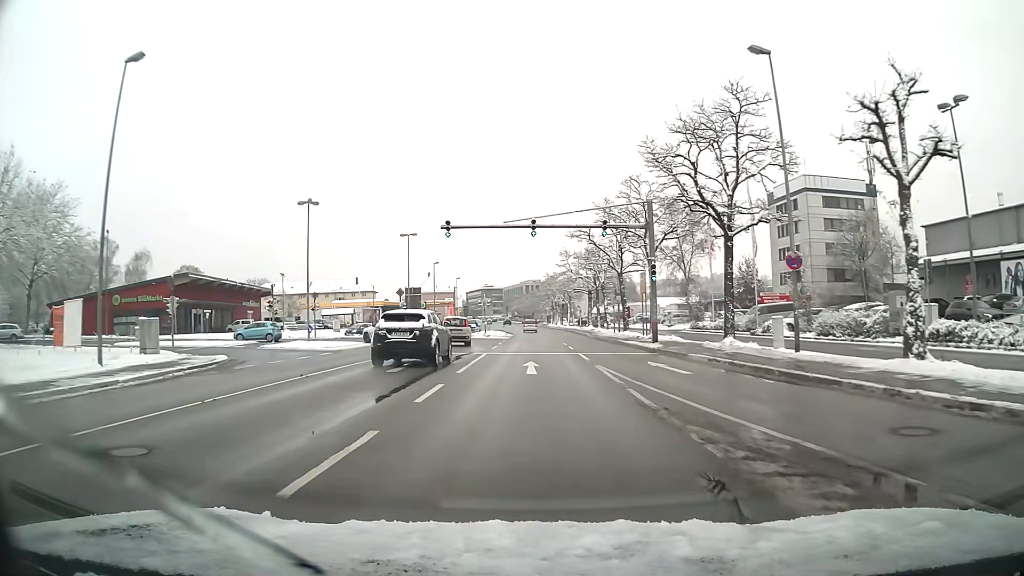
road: primary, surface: asphalt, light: Day
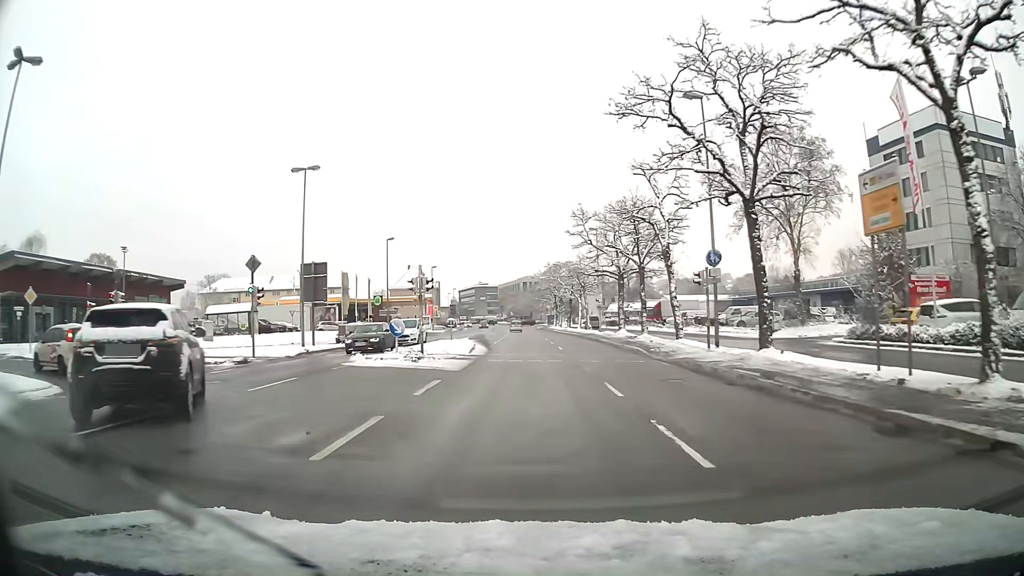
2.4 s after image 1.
(0.0, +31.6) m; 0°
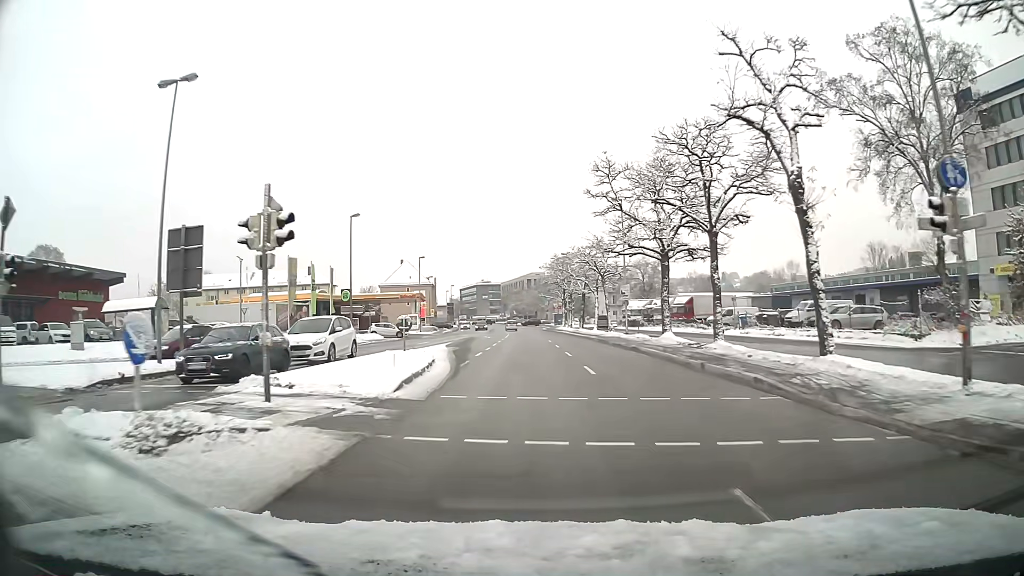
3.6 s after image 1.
(-0.1, +16.0) m; 0°
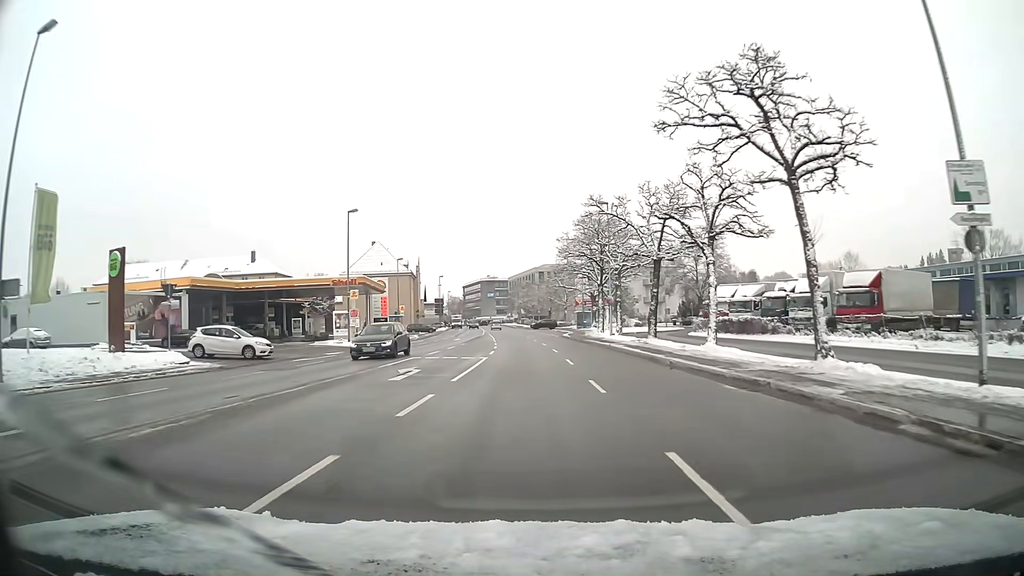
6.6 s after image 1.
(-0.2, +40.3) m; -1°
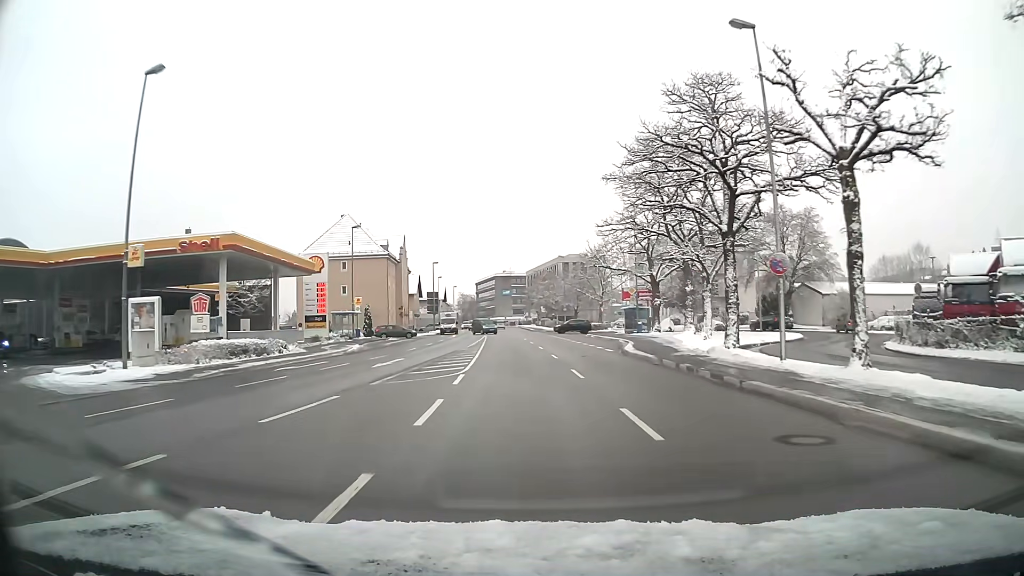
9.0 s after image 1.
(-0.5, +32.4) m; -2°
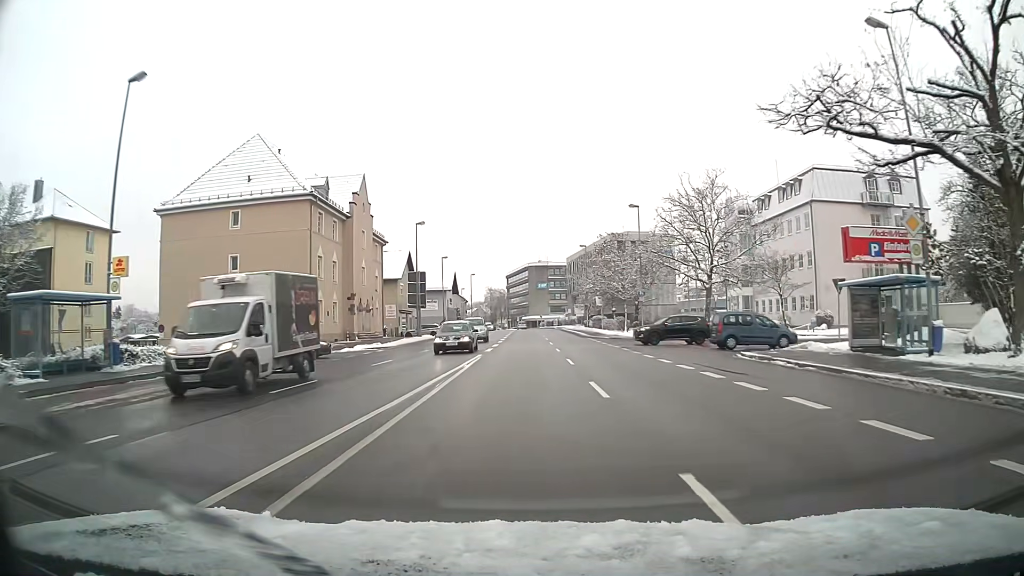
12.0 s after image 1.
(-1.1, +40.8) m; -3°
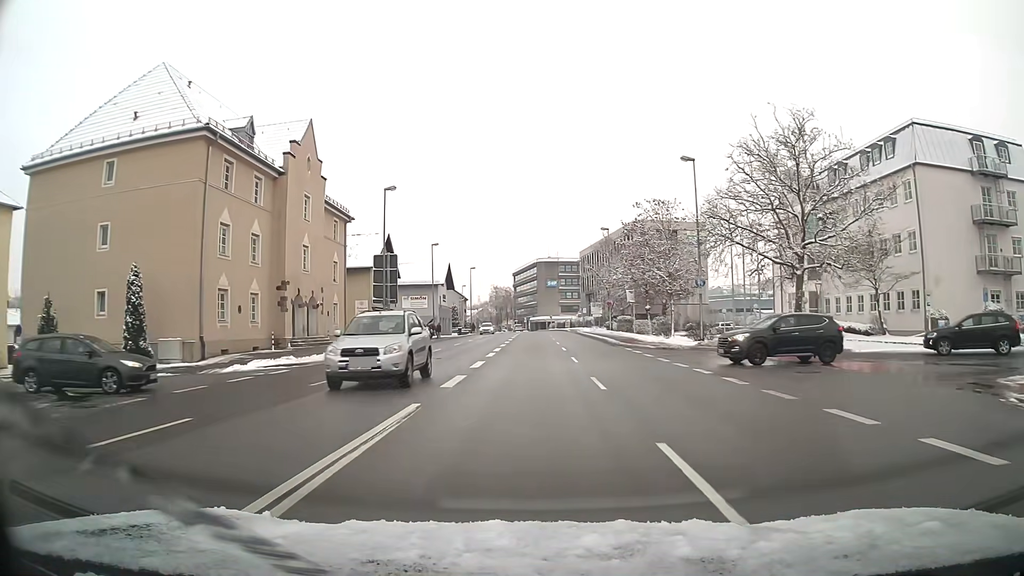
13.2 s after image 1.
(-0.1, +16.5) m; 0°
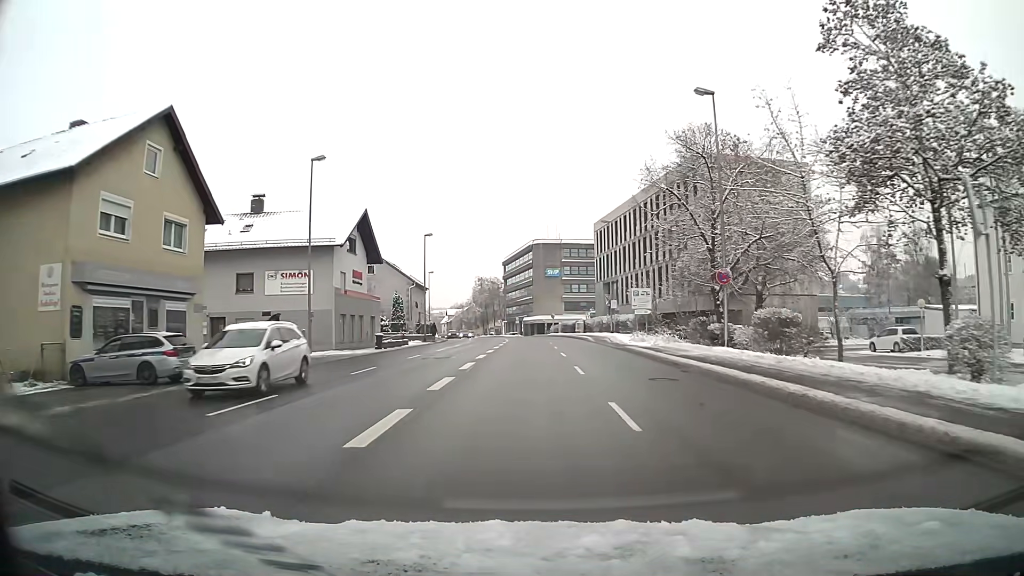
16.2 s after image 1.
(0.0, +41.4) m; 0°
